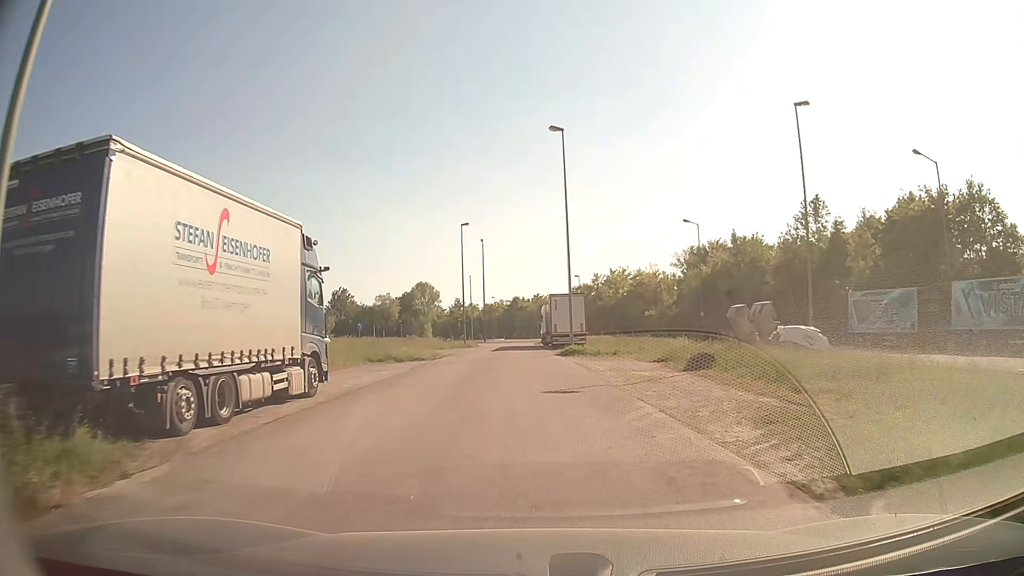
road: service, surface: asphalt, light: Day
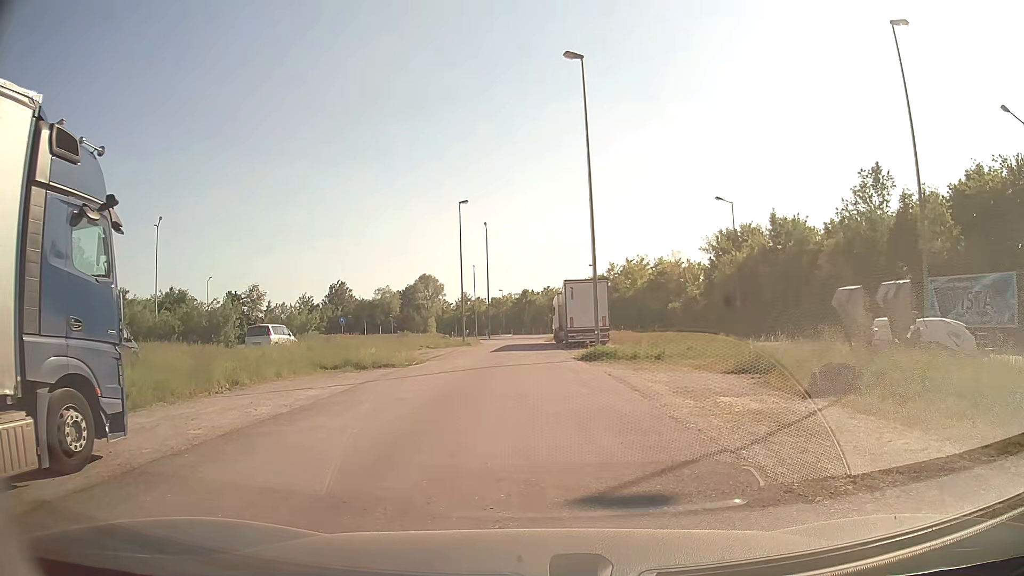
(-0.1, +8.1) m; -1°
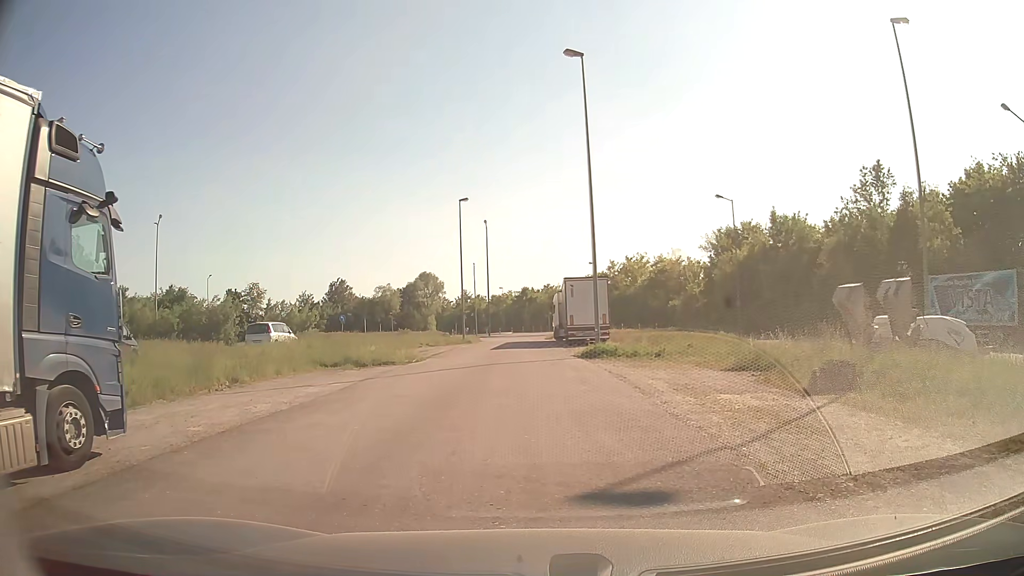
(0.0, 0.0) m; 0°
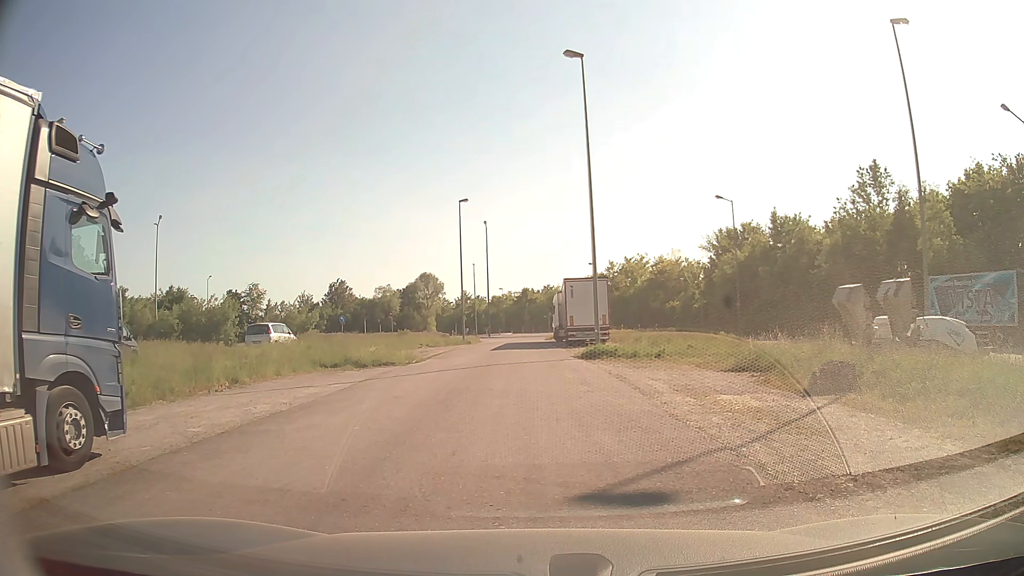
(0.0, 0.0) m; 0°
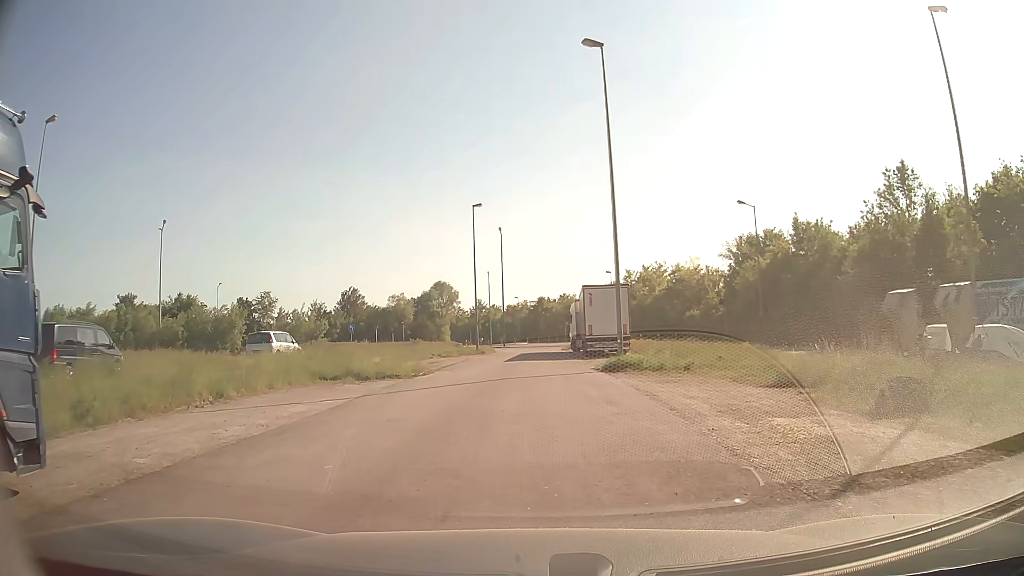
(0.0, +2.2) m; 0°
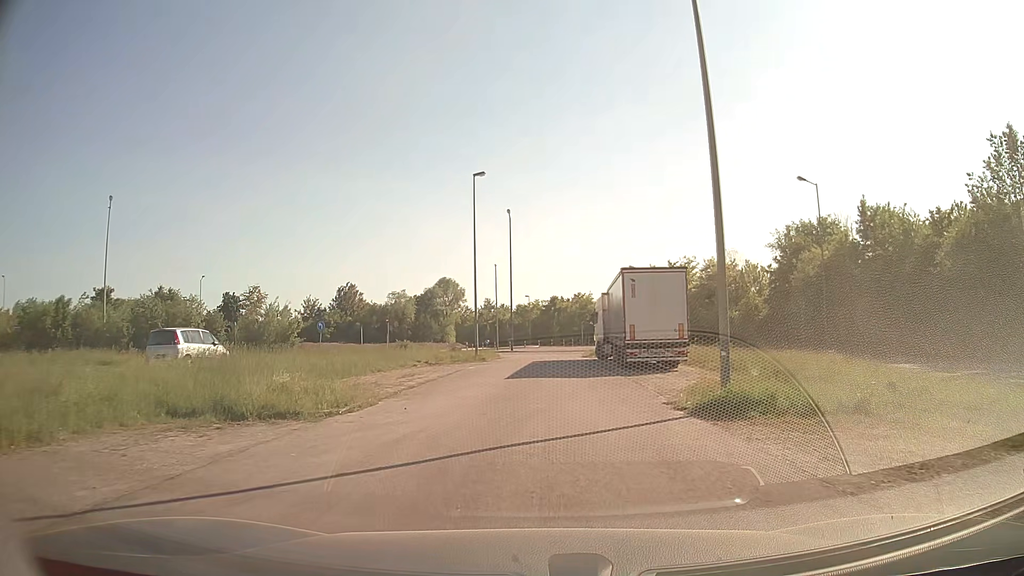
(-0.4, +11.9) m; -2°
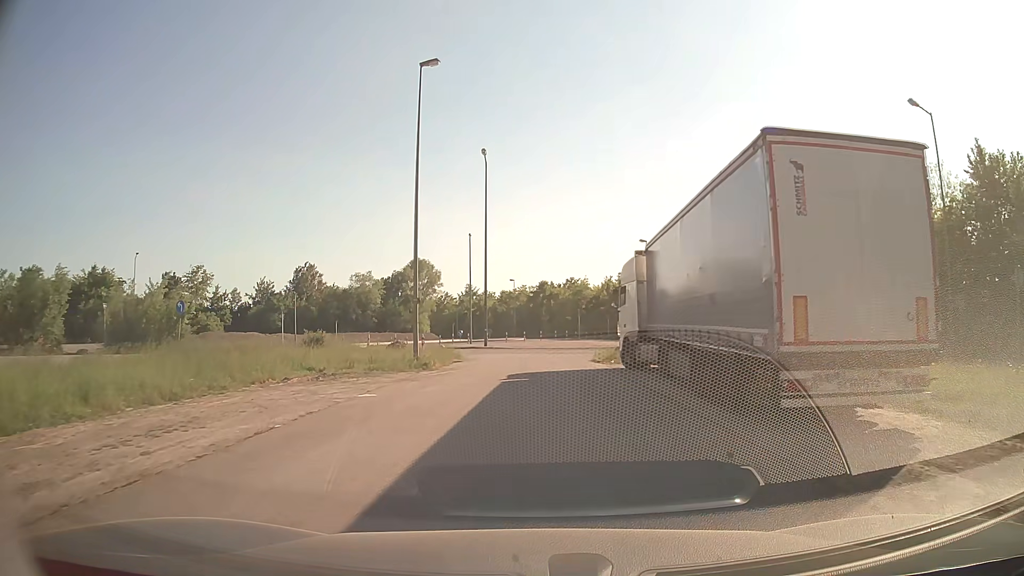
(+0.1, +17.8) m; +1°
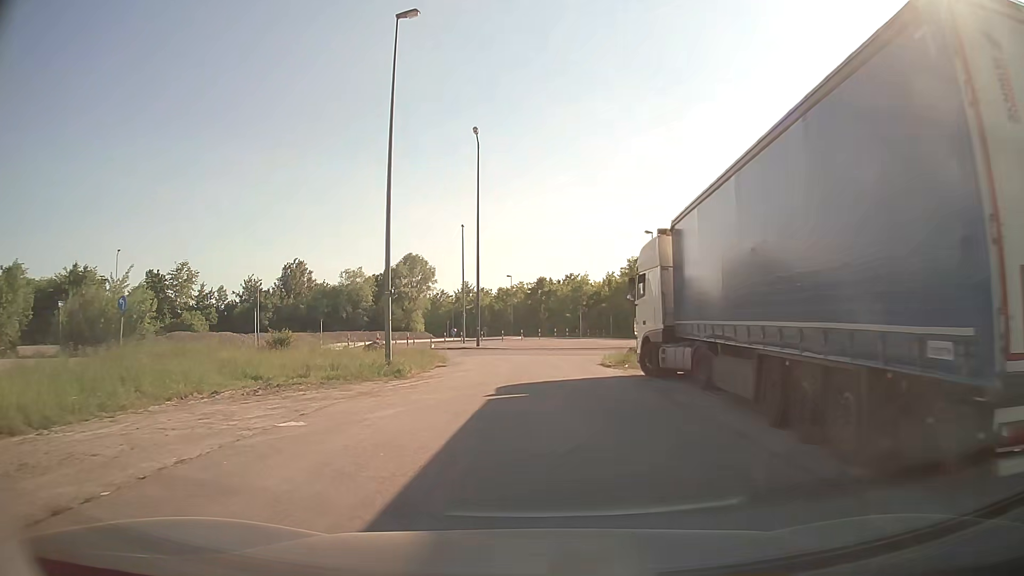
(0.0, +4.5) m; +1°
